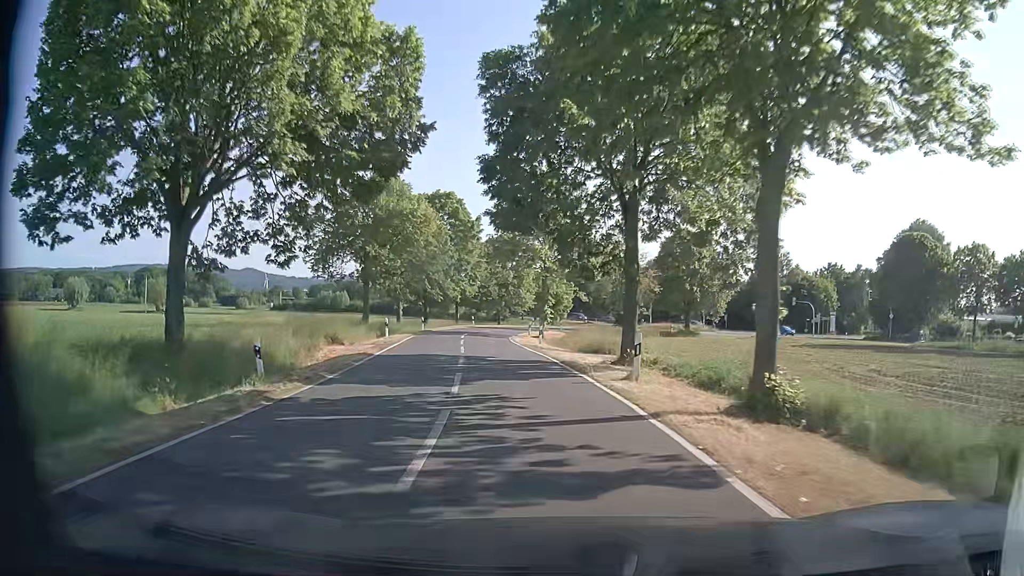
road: tertiary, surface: asphalt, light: Day
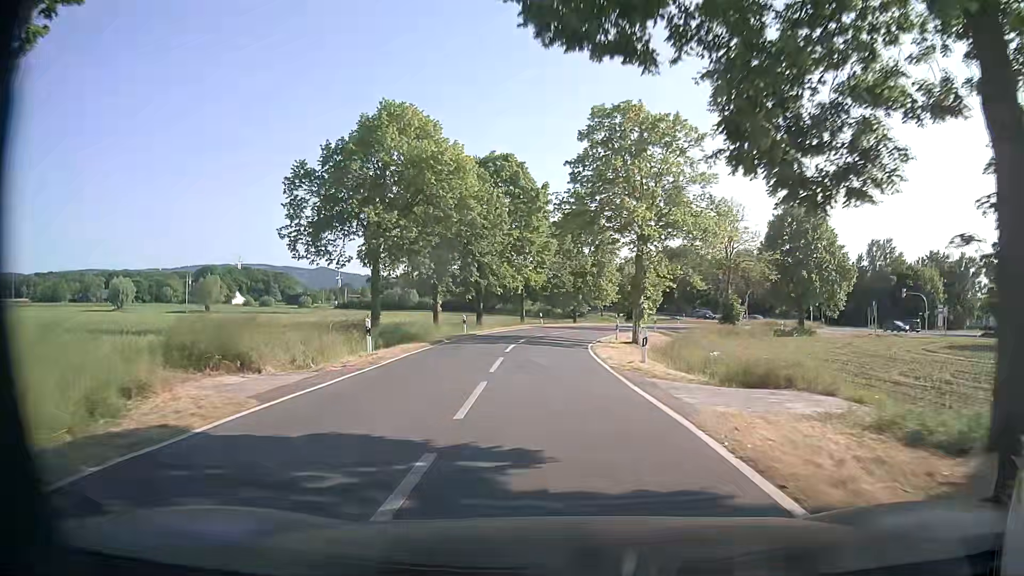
(-0.9, +15.0) m; -7°
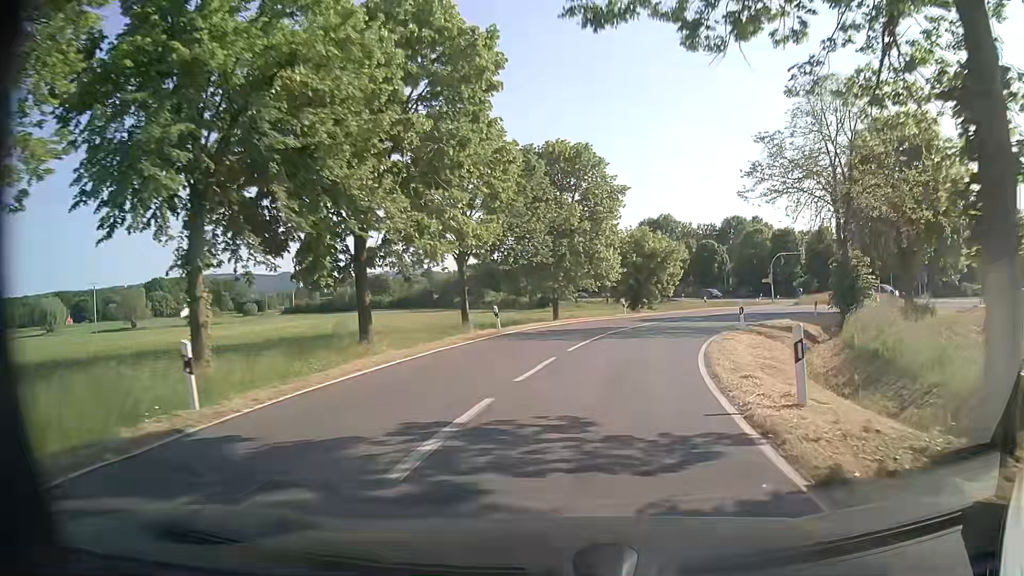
(-0.4, +26.9) m; +3°
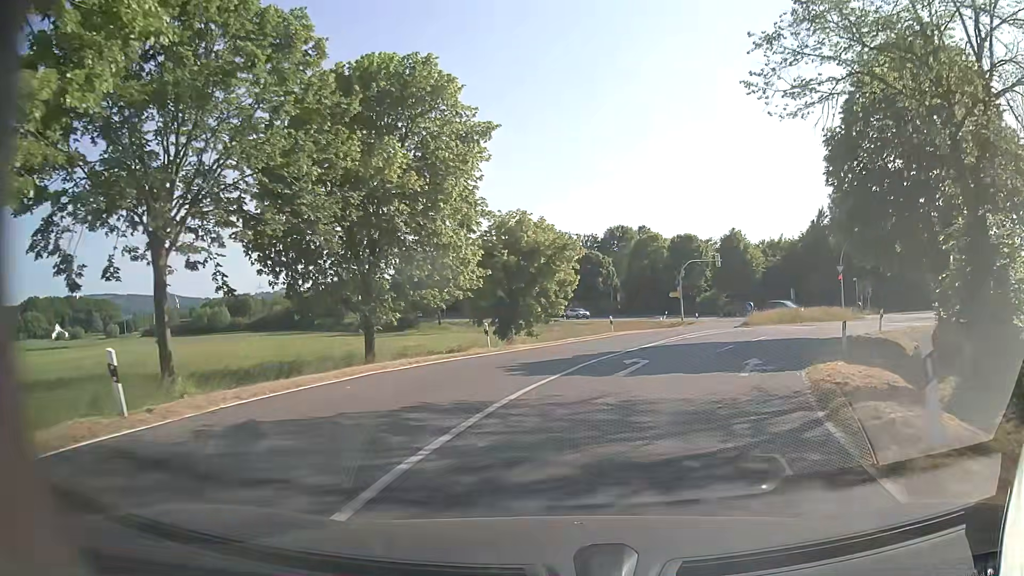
(+1.6, +17.9) m; +10°
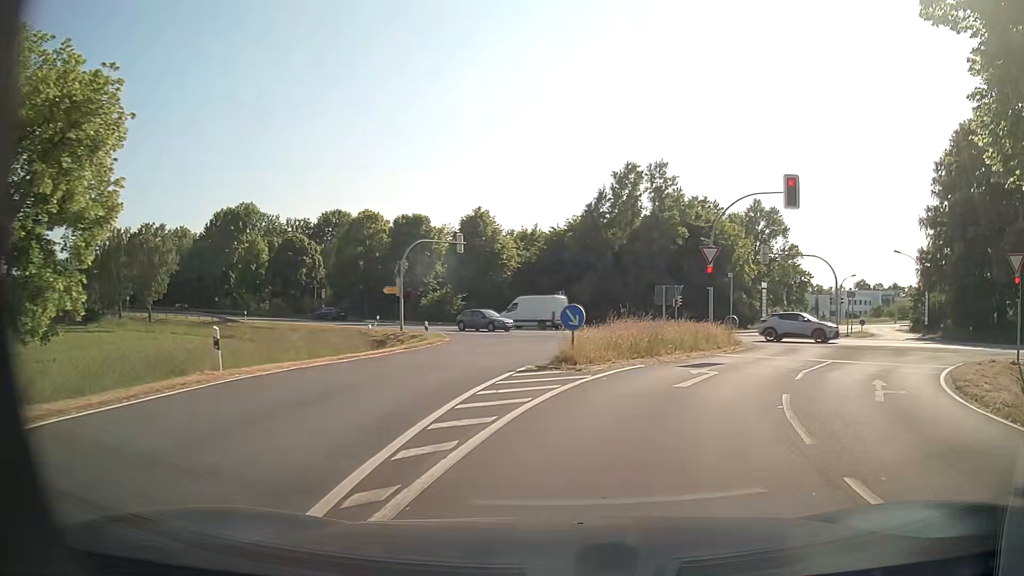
(+3.6, +23.2) m; +24°
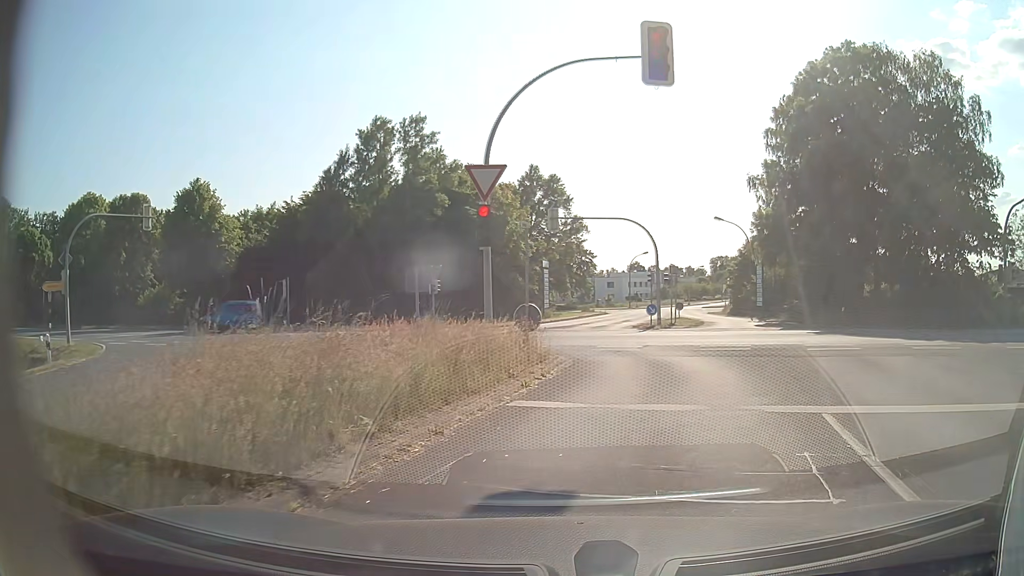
(+2.2, +13.3) m; +19°
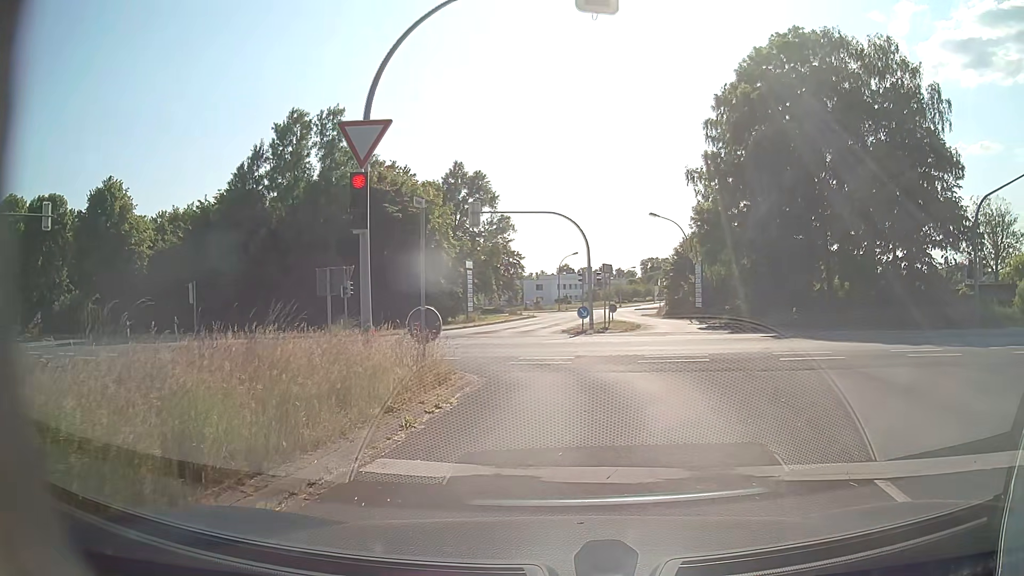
(+0.2, +3.2) m; +6°
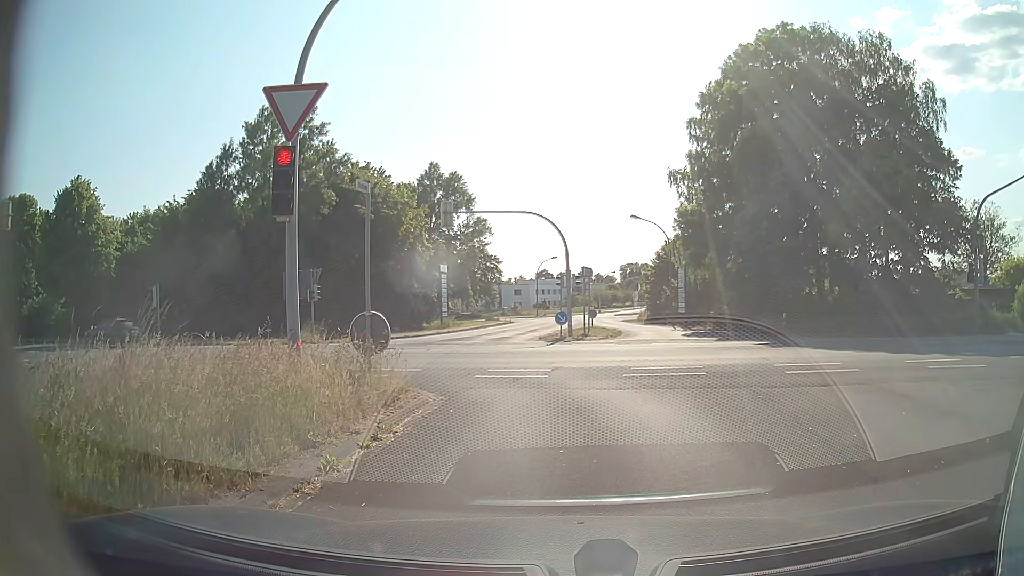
(+0.1, +1.8) m; +3°
